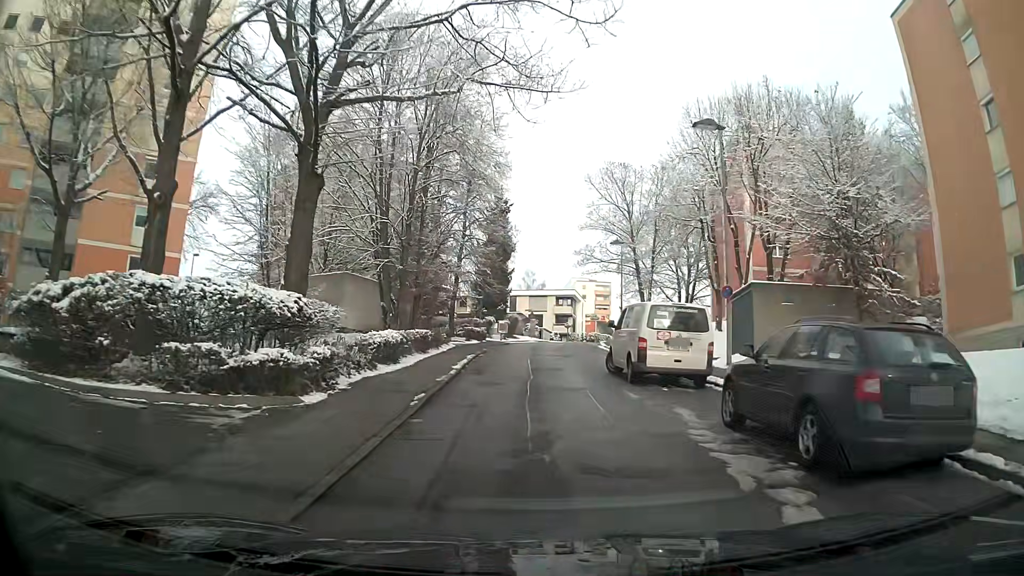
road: residential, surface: asphalt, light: Day
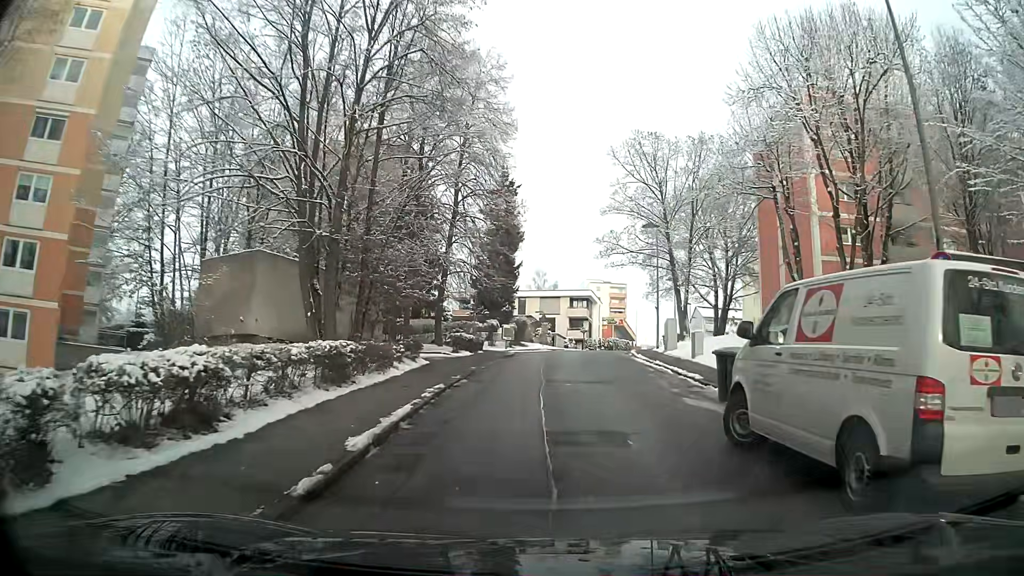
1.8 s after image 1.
(-0.1, +11.1) m; 0°
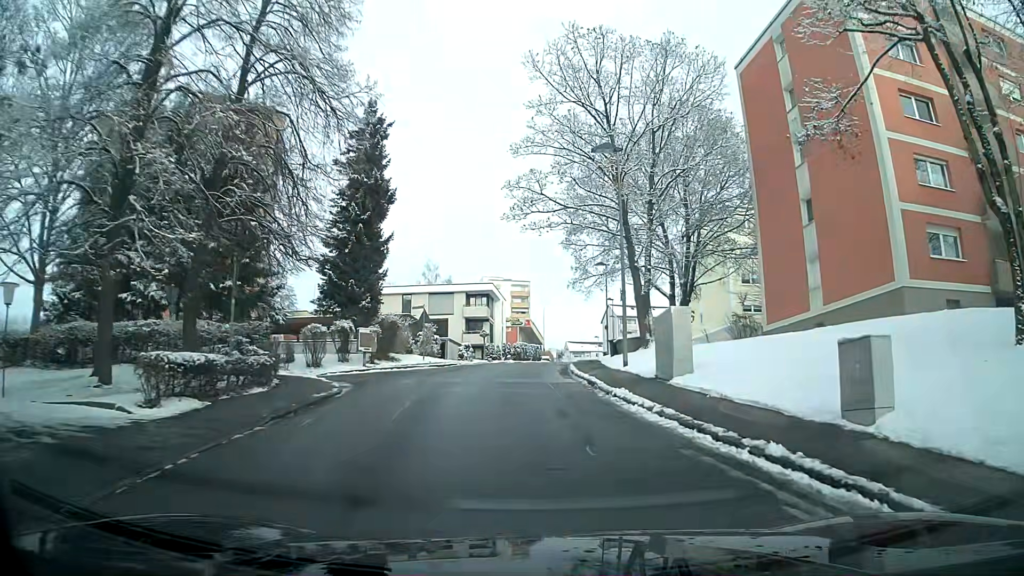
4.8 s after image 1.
(+1.1, +18.6) m; +8°
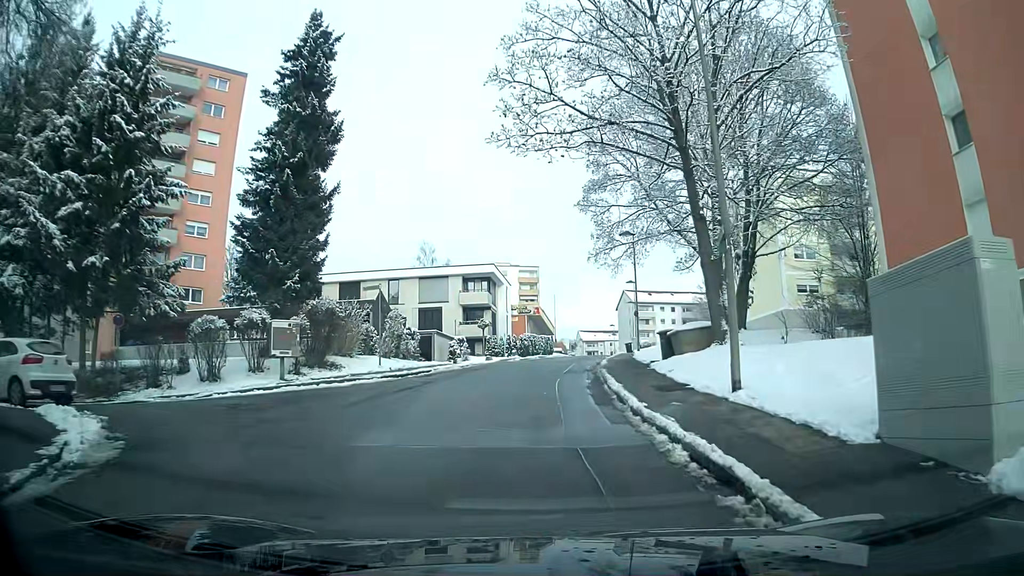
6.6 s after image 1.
(0.0, +11.7) m; 0°
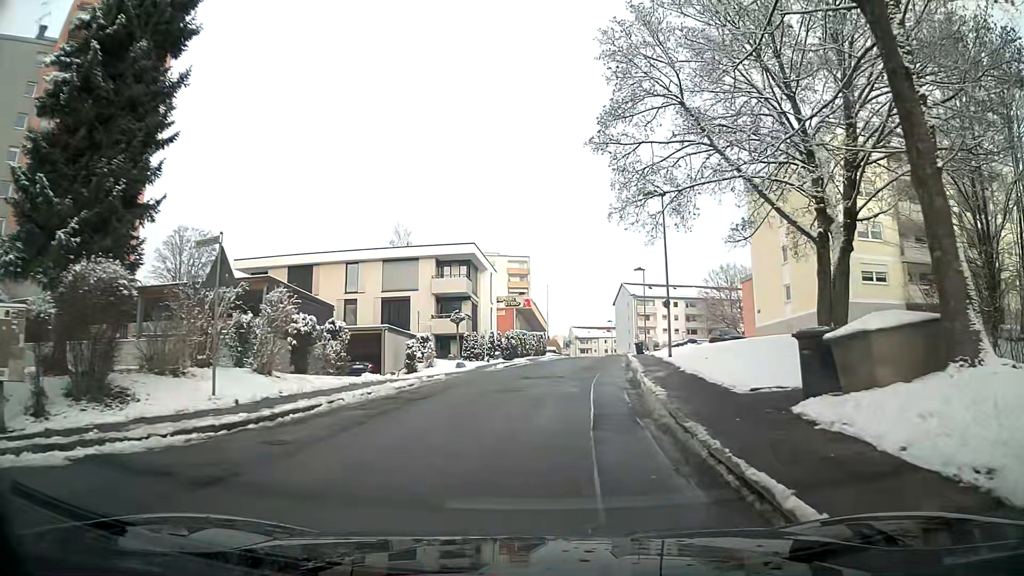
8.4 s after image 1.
(+0.1, +12.3) m; +1°
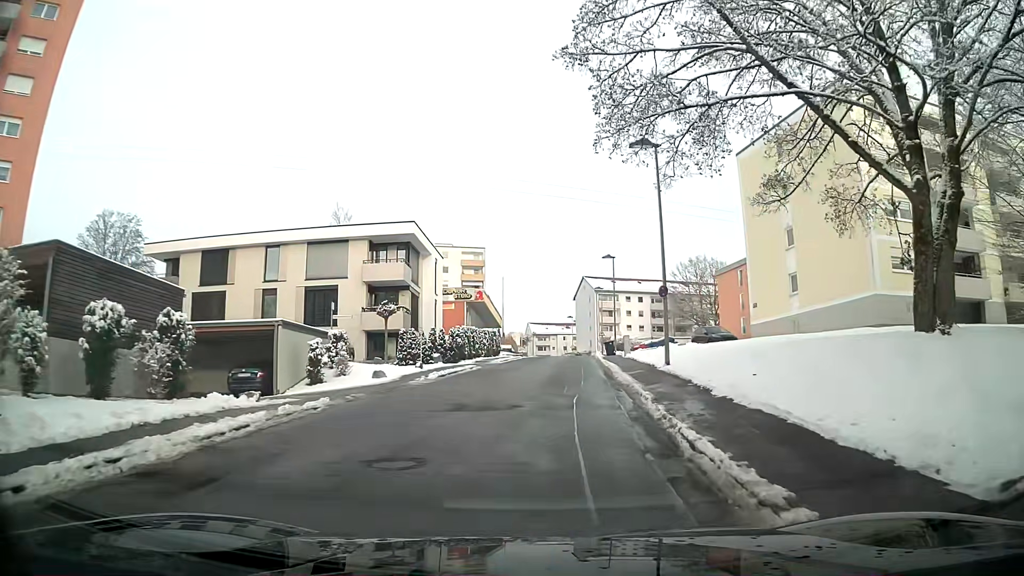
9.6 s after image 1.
(+0.3, +8.5) m; +4°
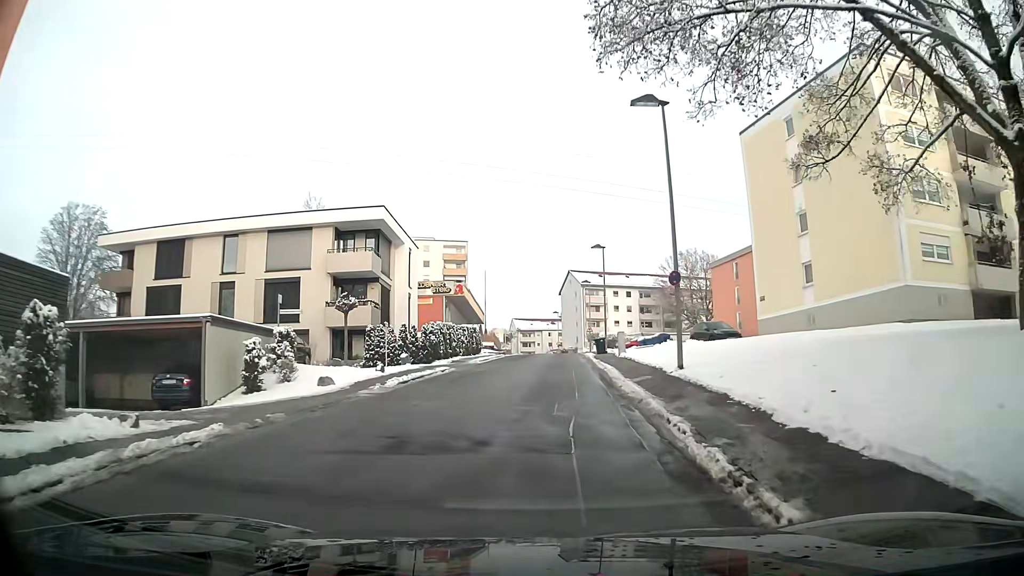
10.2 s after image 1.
(+0.1, +4.3) m; +2°
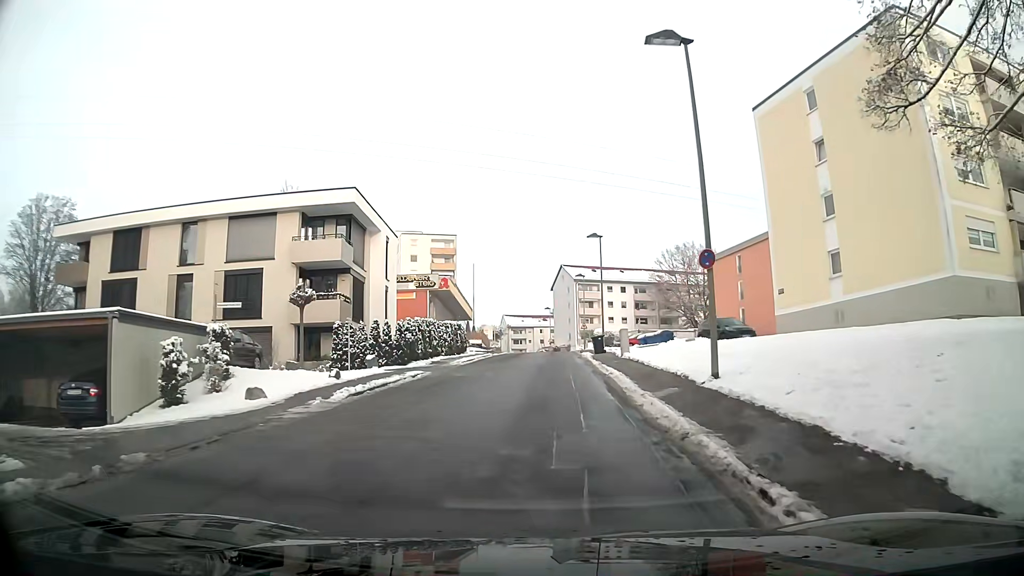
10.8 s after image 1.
(0.0, +4.4) m; 0°
(0, +10) (0, +20) (0, +30) (+1, +40) (+1, +50) (+1, +60) (+1, +70) (+1, +80) (0, +90) (-1, +100) m
